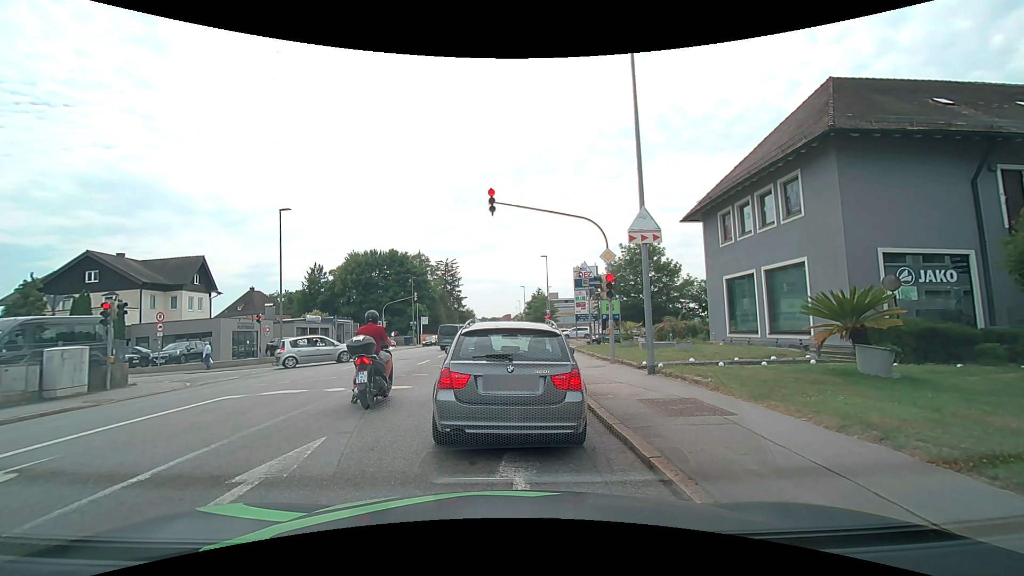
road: tertiary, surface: asphalt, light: Day
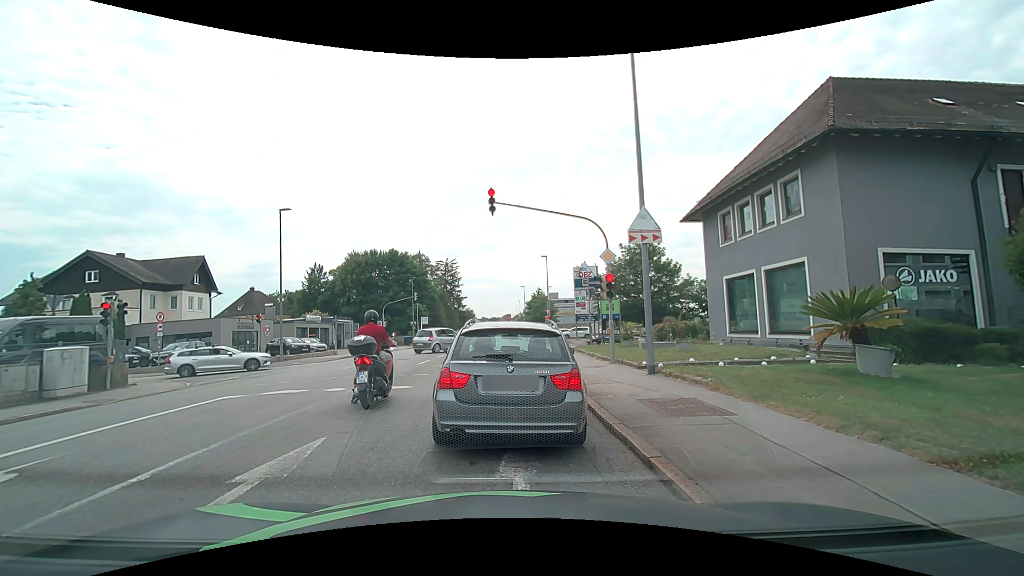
(0.0, 0.0) m; 0°
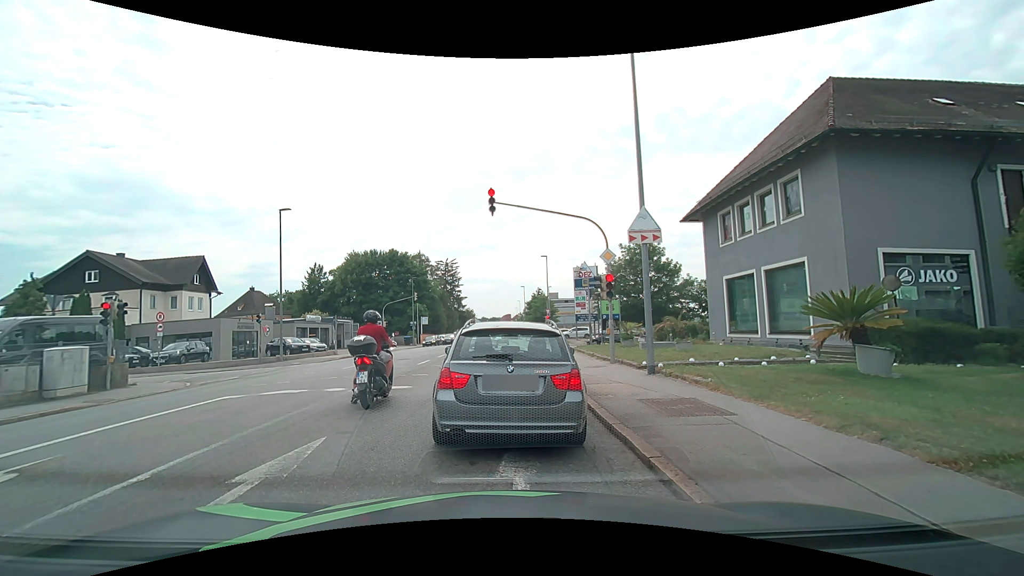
(0.0, 0.0) m; 0°
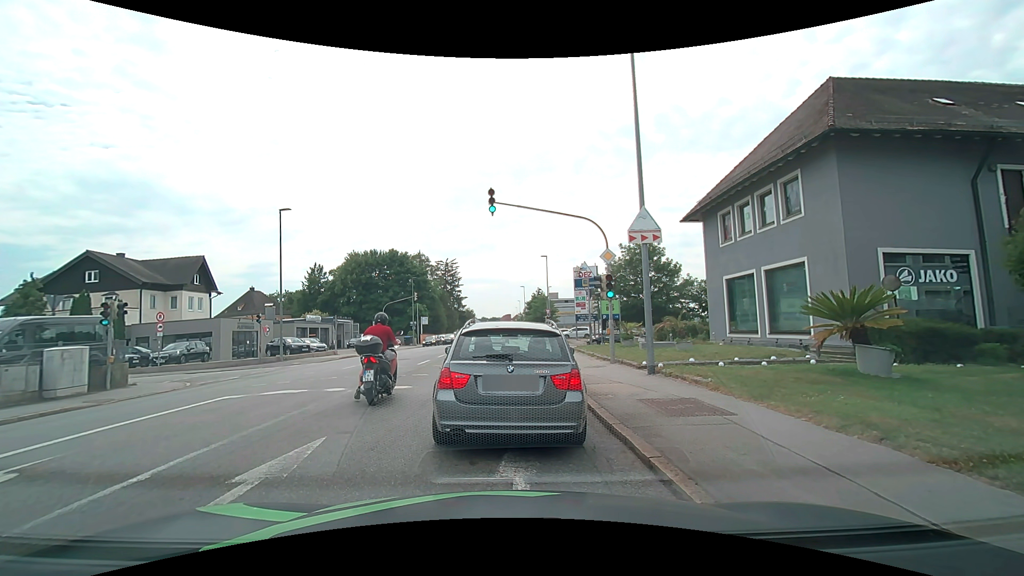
(0.0, 0.0) m; 0°
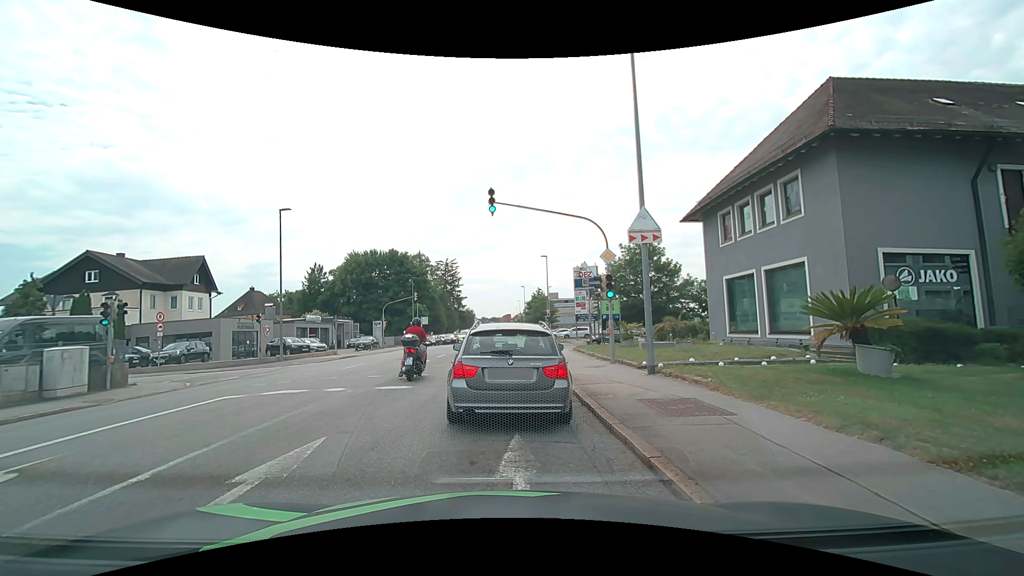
(0.0, 0.0) m; 0°
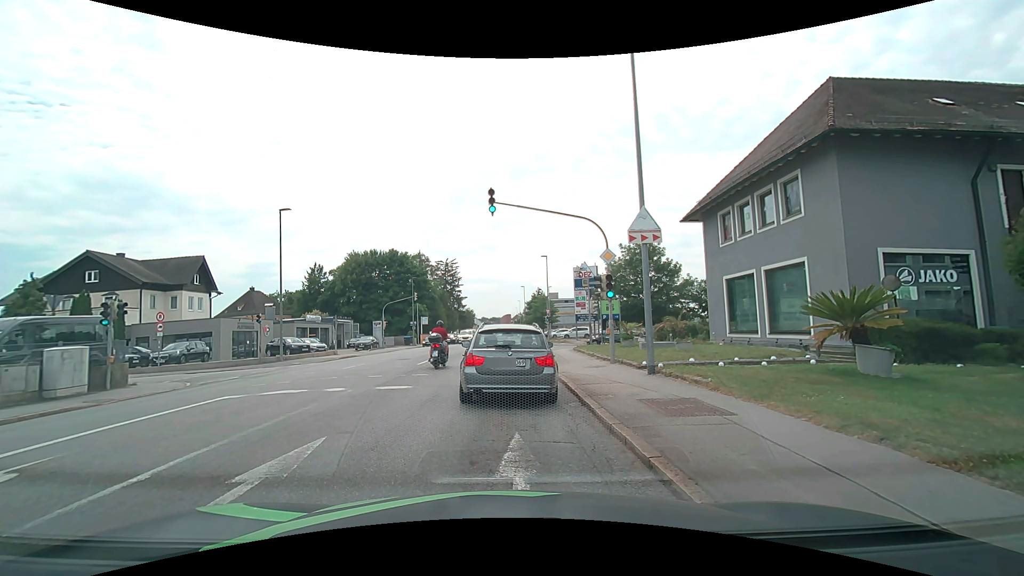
(0.0, 0.0) m; 0°
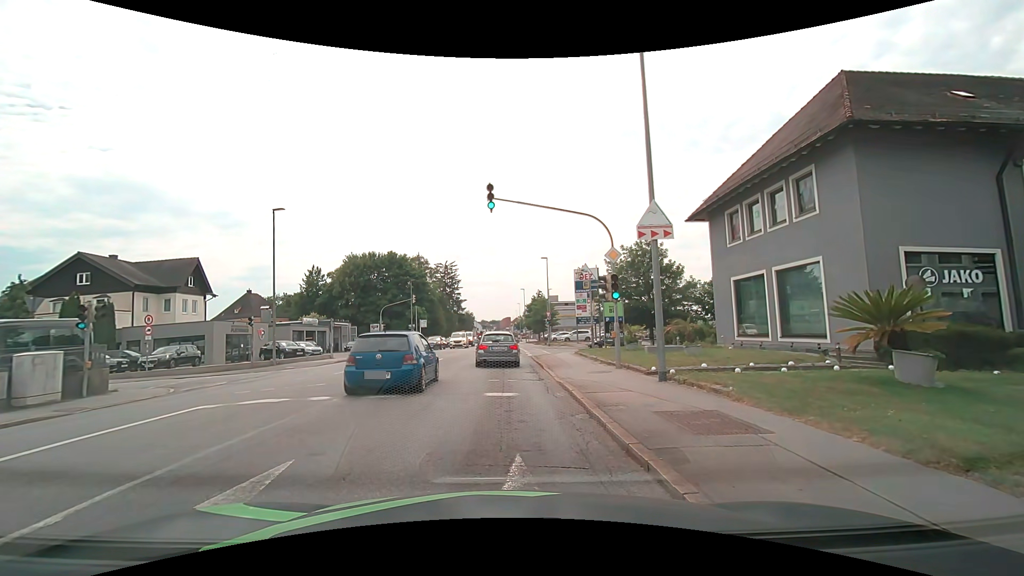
(0.0, +1.0) m; 0°
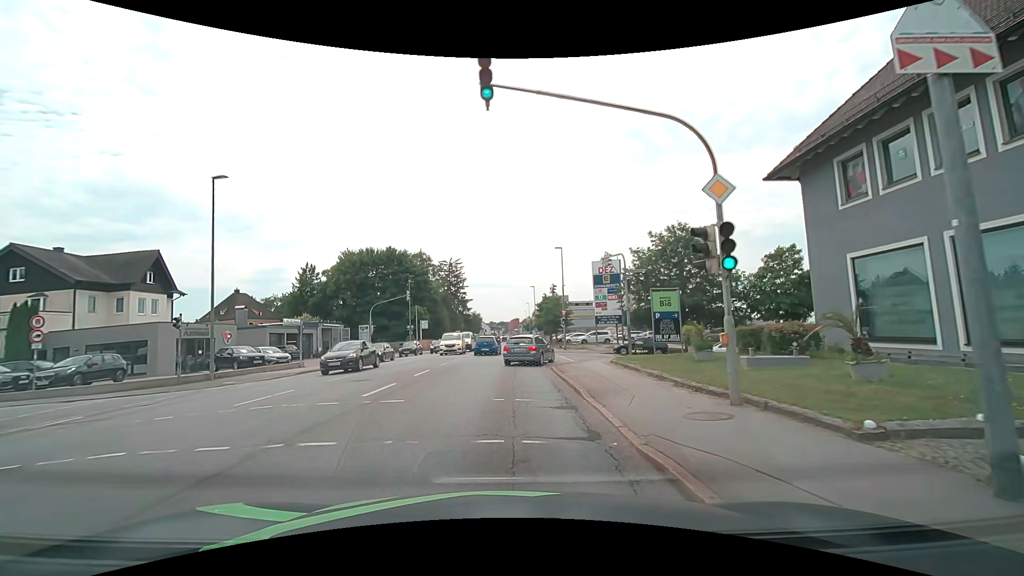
(+0.1, +8.2) m; +1°
(0, +10) (0, +20) (0, +30) (0, +40) (0, +50) (0, +60) (0, +70) (0, +80) (0, +90) (+1, +100) m
